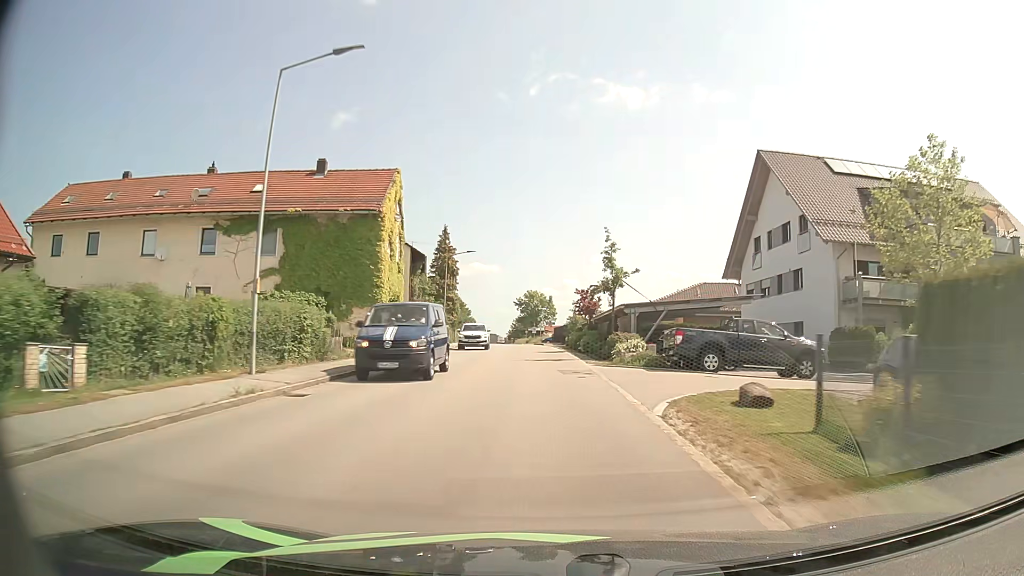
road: tertiary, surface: asphalt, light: Day
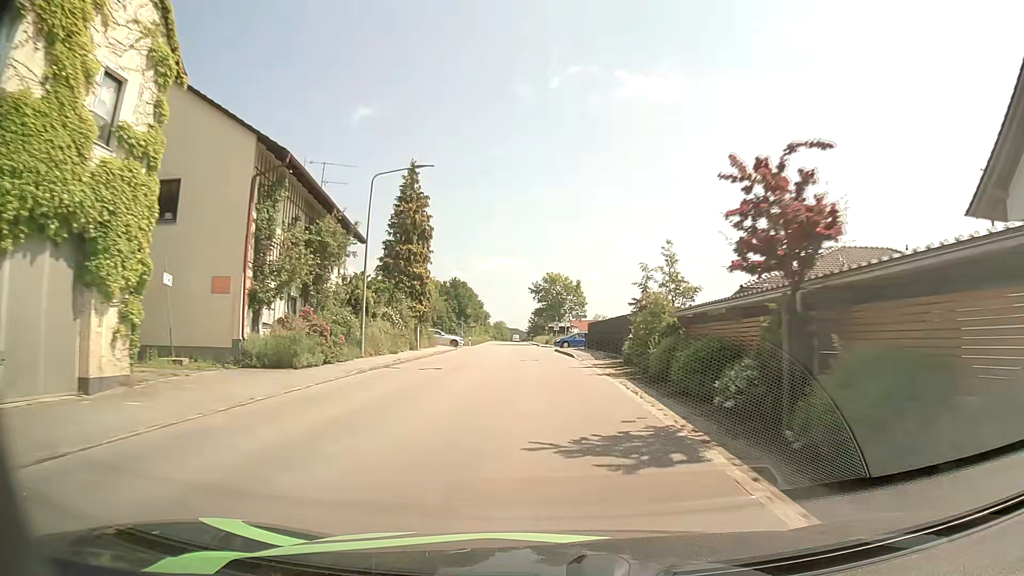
(-0.4, +29.0) m; -2°
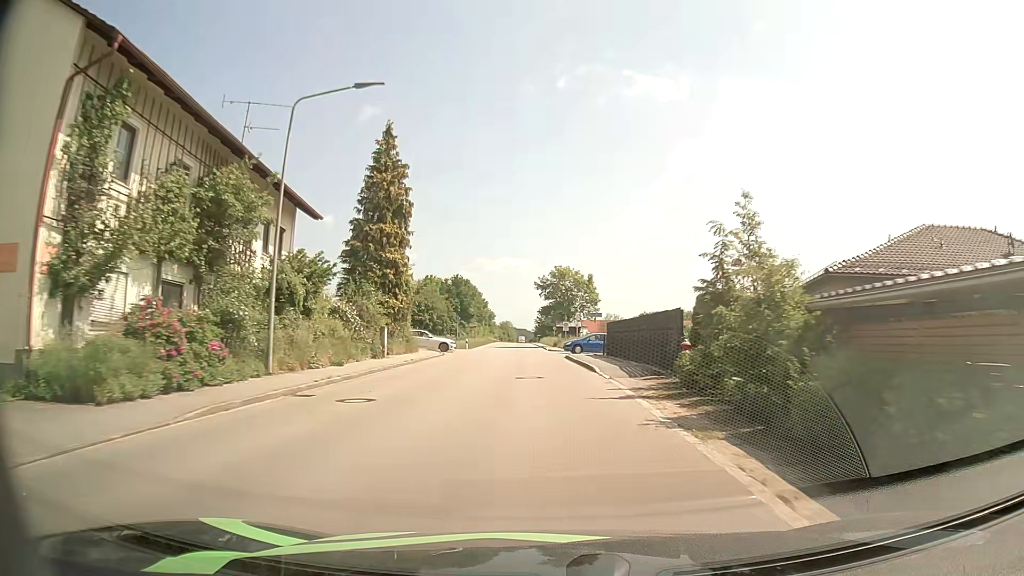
(0.0, +9.6) m; 0°
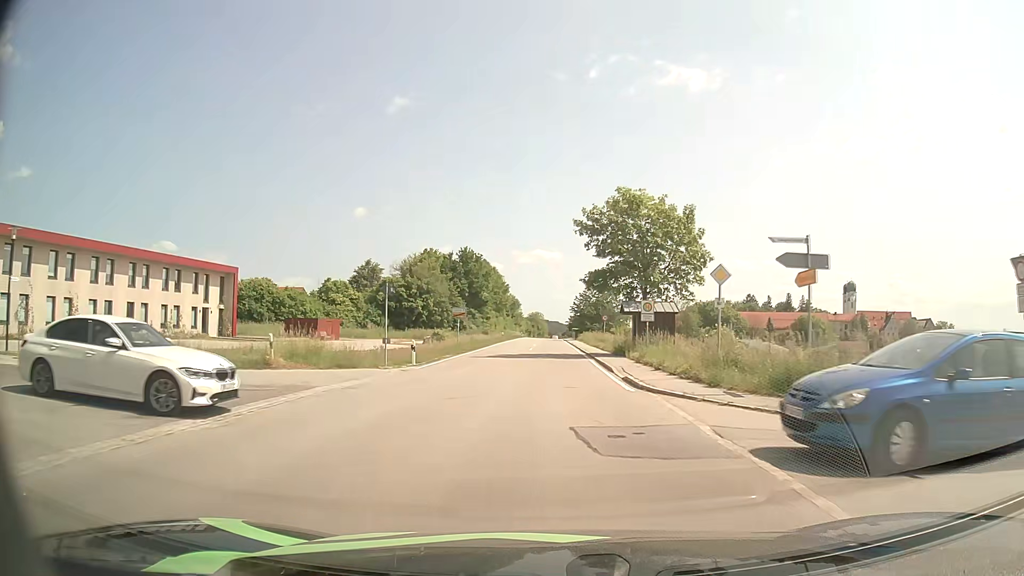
(-1.3, +38.9) m; -3°
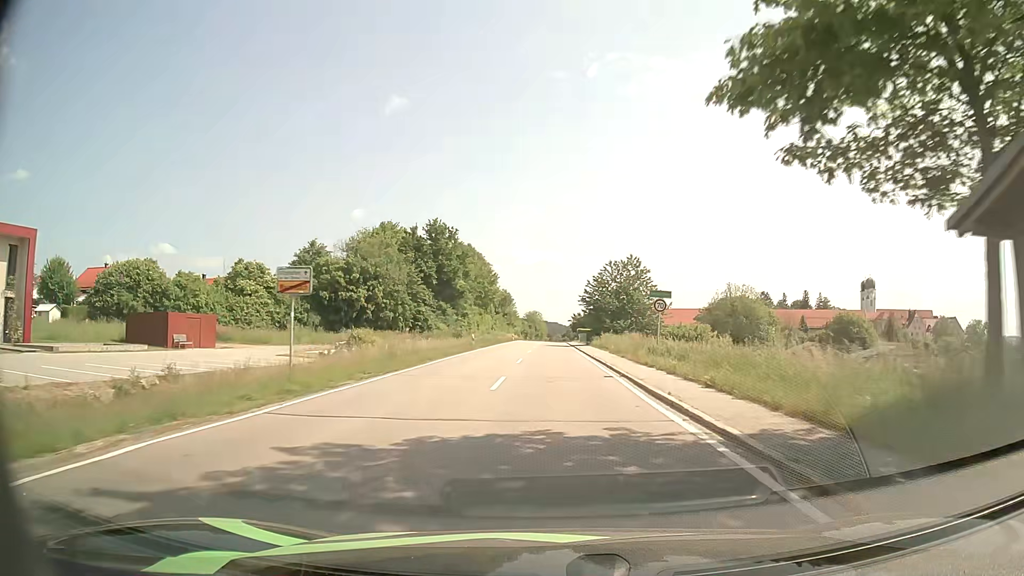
(0.0, +30.0) m; 0°
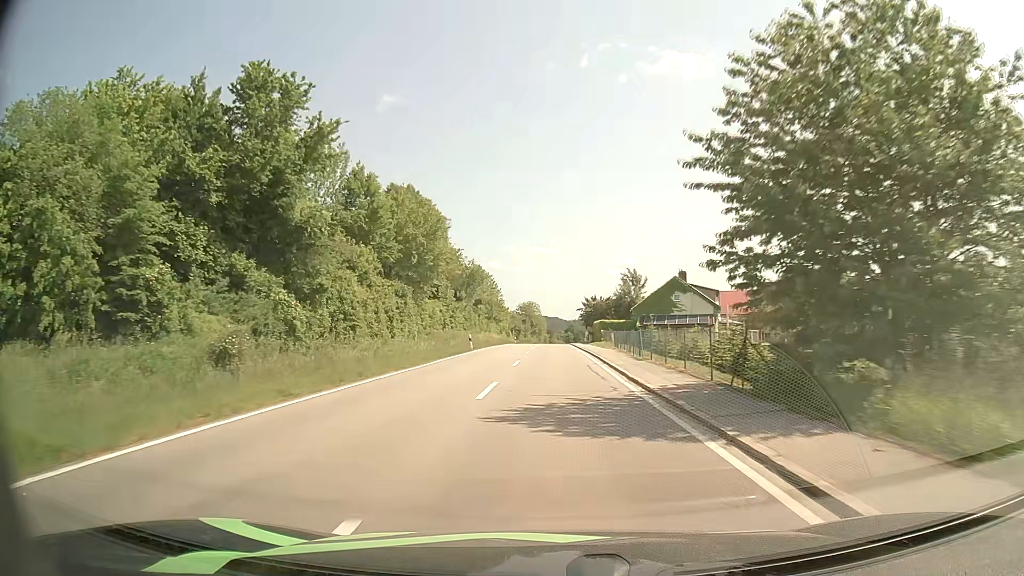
(+0.3, +52.7) m; 0°
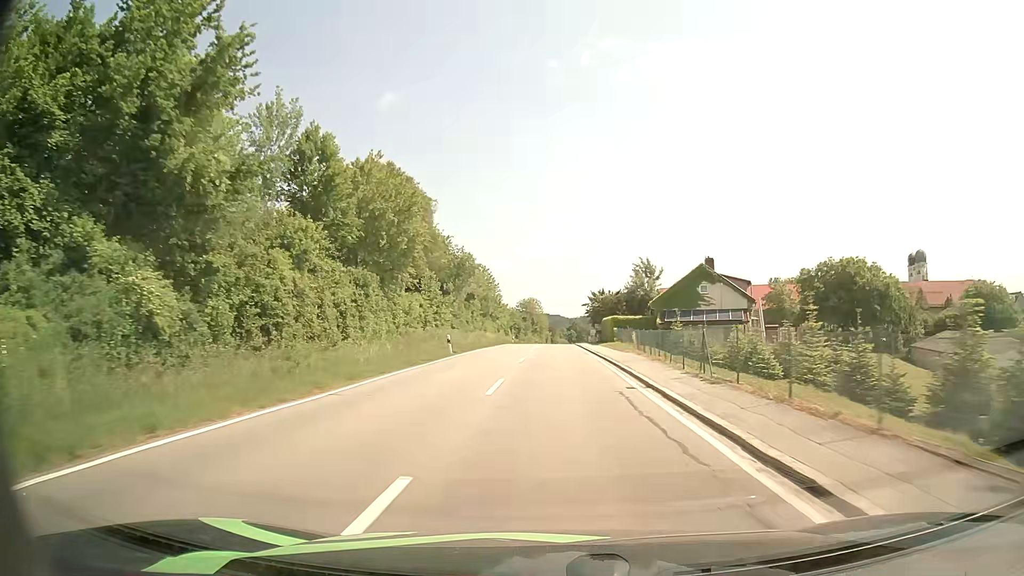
(0.0, +10.8) m; 0°
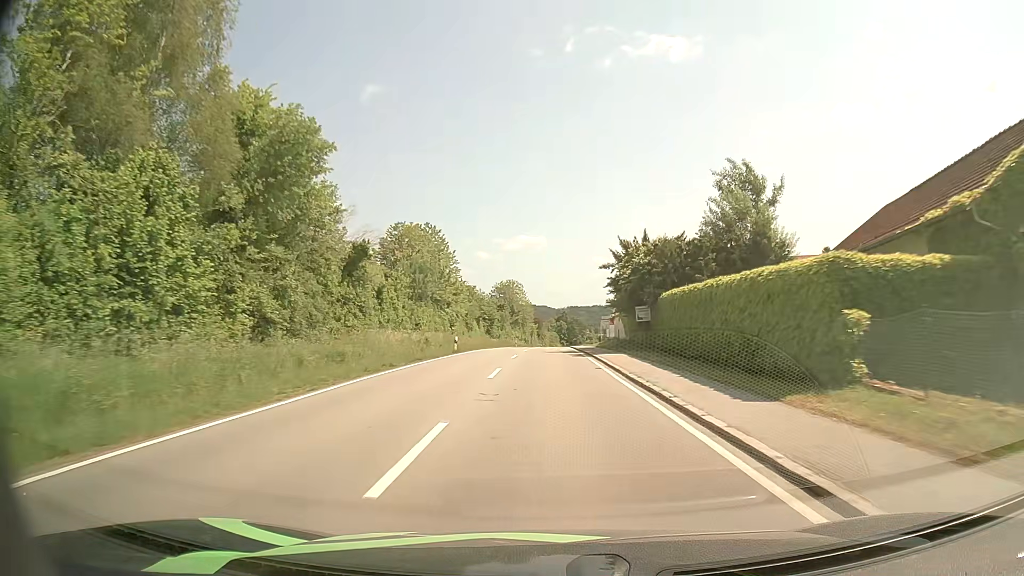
(+0.3, +44.4) m; +1°
(0, +10) (0, +20) (0, +30) (0, +40) (0, +50) (0, +60) (0, +70) (0, +80) (0, +90) (+1, +100) m
